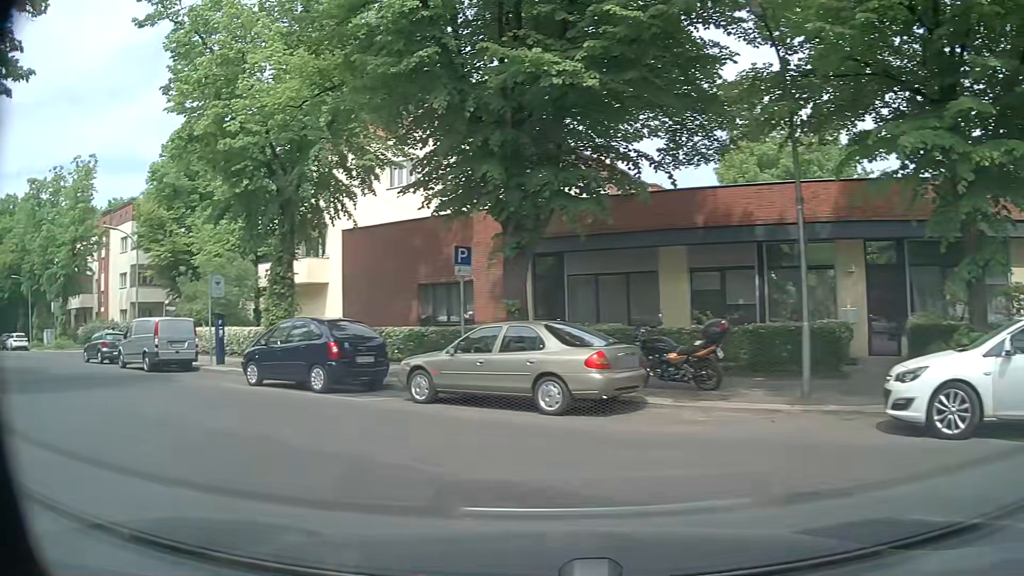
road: residential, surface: sett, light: Day
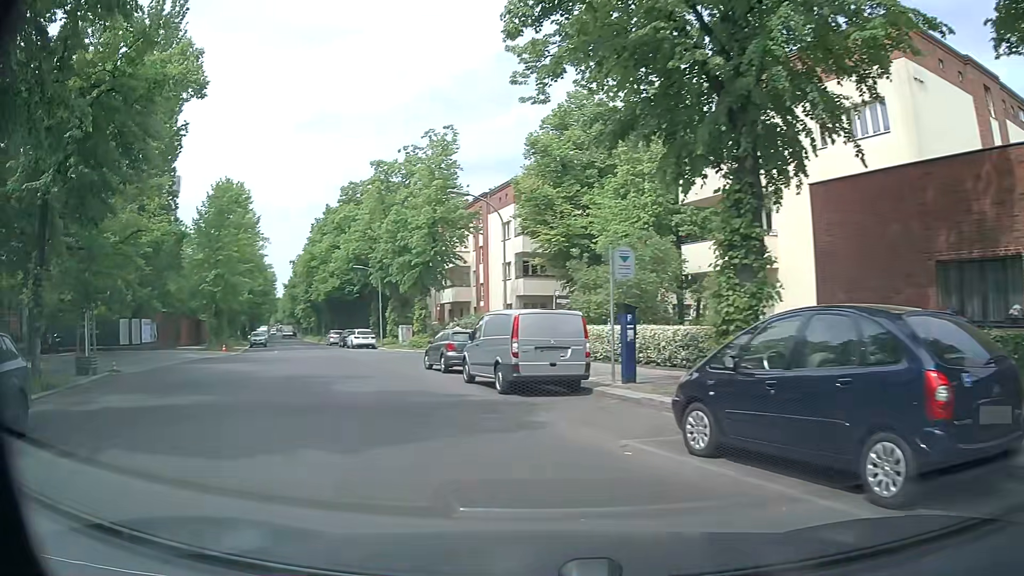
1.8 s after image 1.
(-3.5, +8.7) m; -37°
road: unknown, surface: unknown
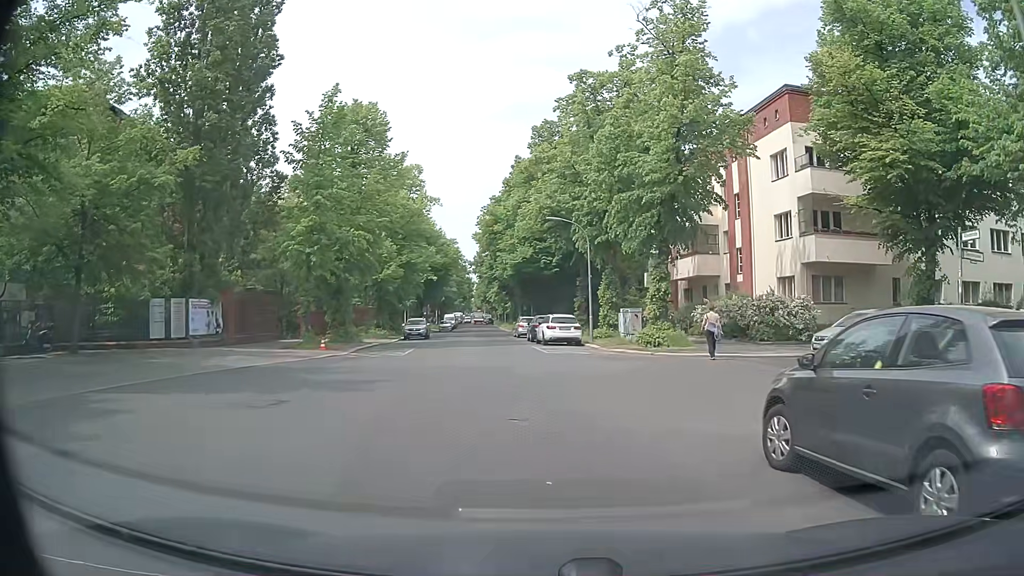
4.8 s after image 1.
(-4.0, +18.1) m; -18°
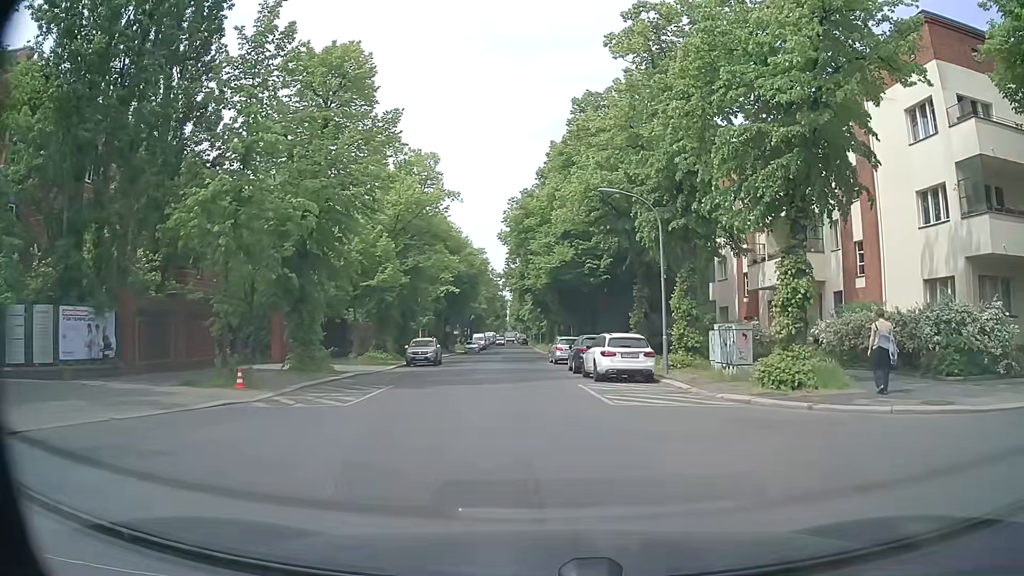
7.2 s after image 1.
(-0.3, +11.5) m; -4°
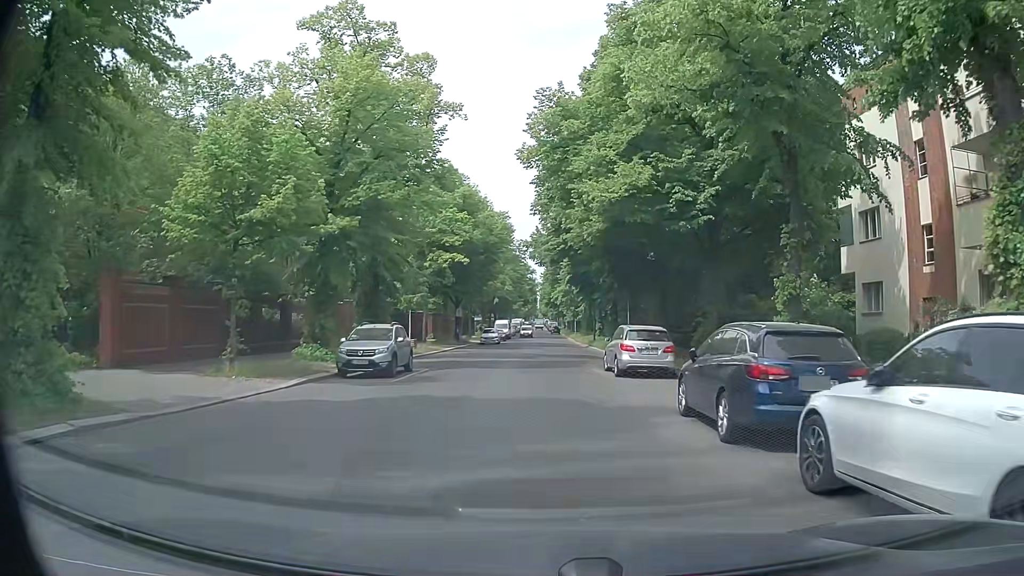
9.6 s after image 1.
(-0.2, +18.1) m; -1°
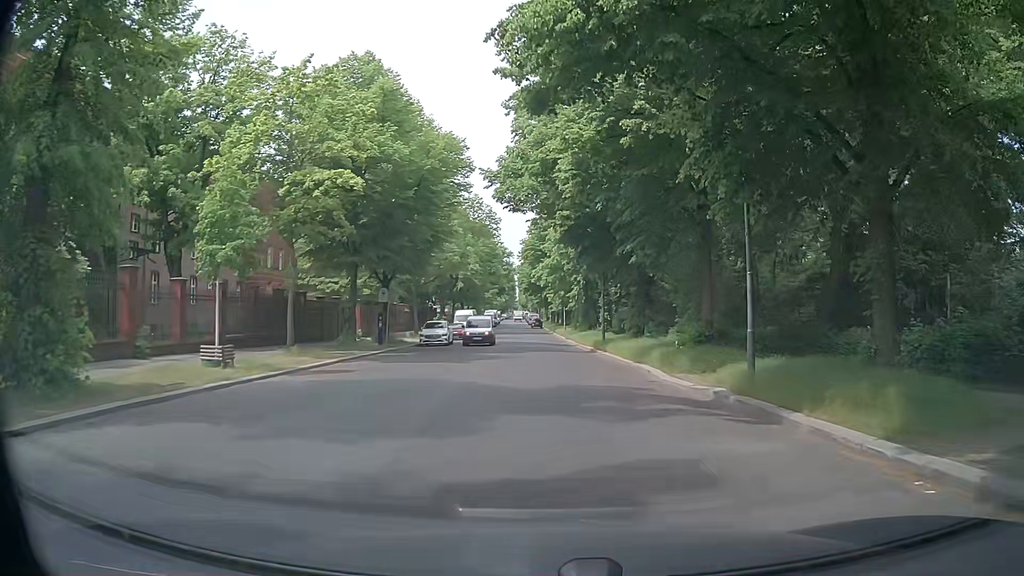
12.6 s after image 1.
(+0.2, +24.1) m; +2°
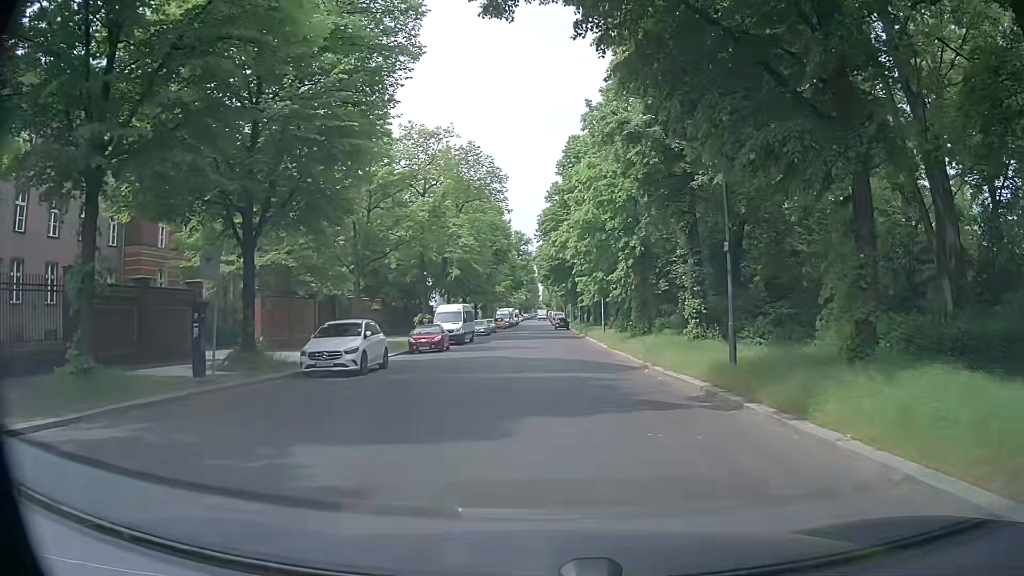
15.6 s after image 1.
(-0.1, +23.1) m; -2°
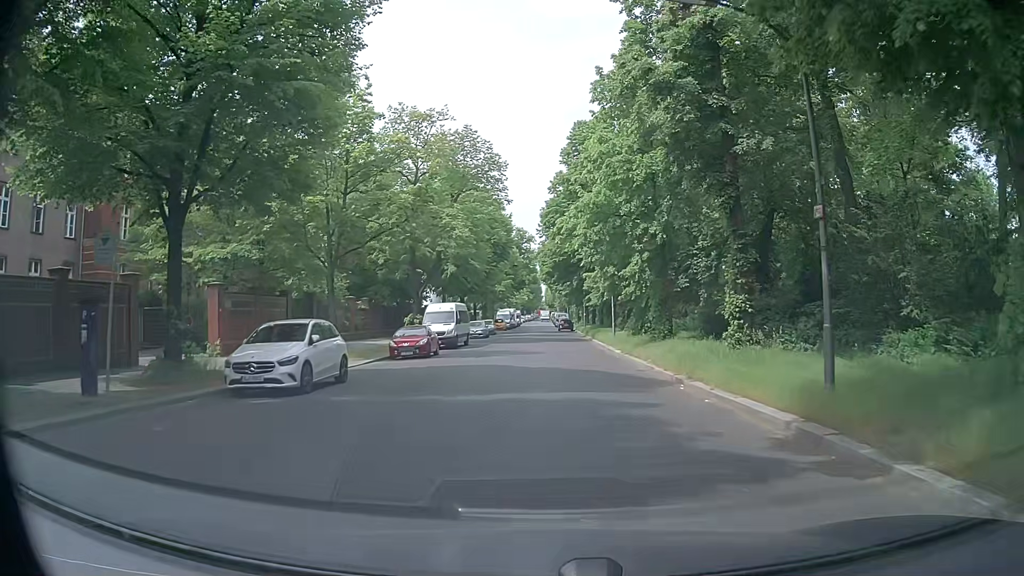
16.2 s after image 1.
(-0.1, +4.9) m; 0°
(0, +10) (0, +20) (0, +30) (-1, +40) (-1, +50) (-1, +60) (-1, +70) (-1, +80) (-1, +90) (-2, +100) m
